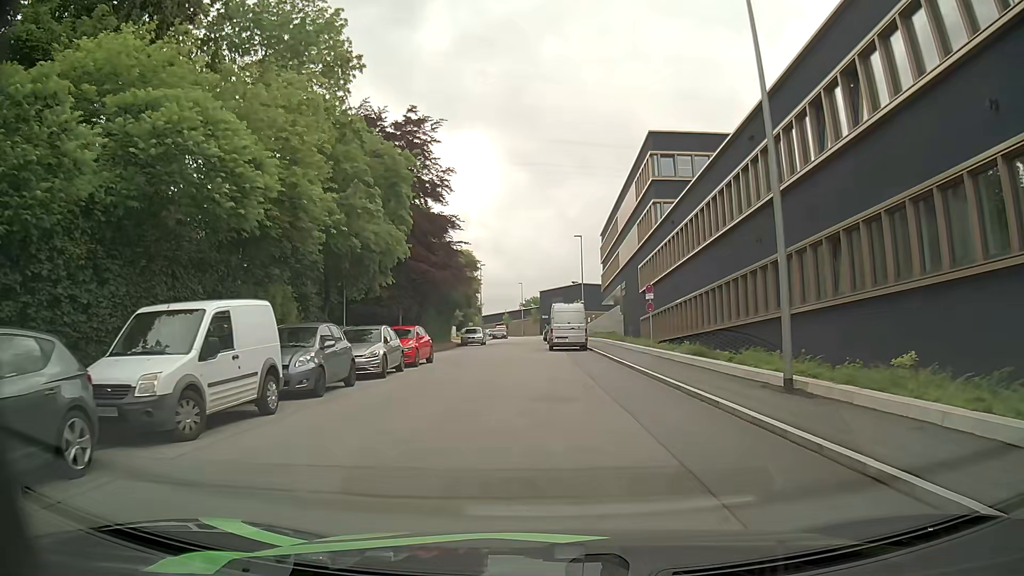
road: residential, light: Day
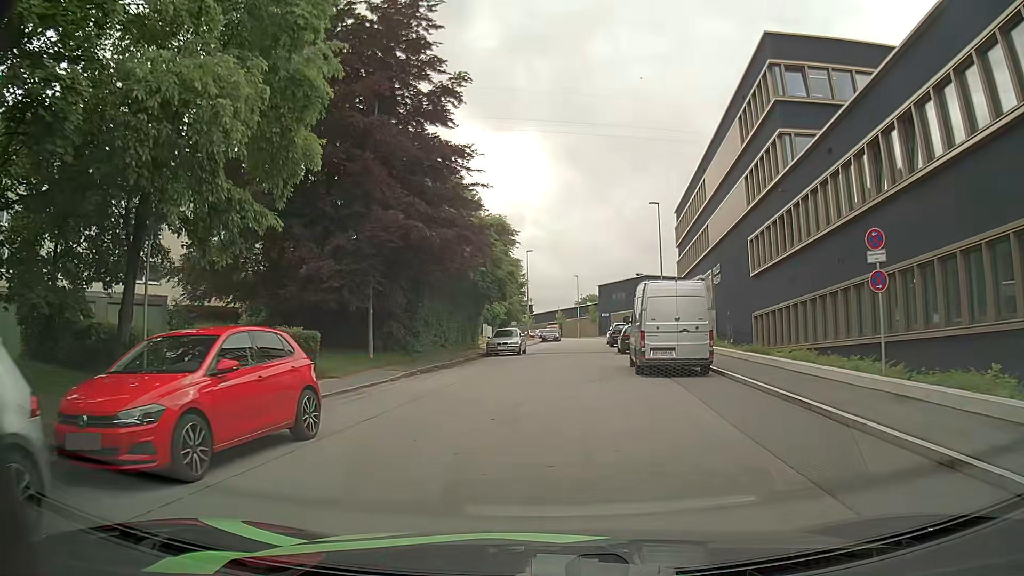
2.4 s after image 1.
(-0.5, +17.7) m; -5°
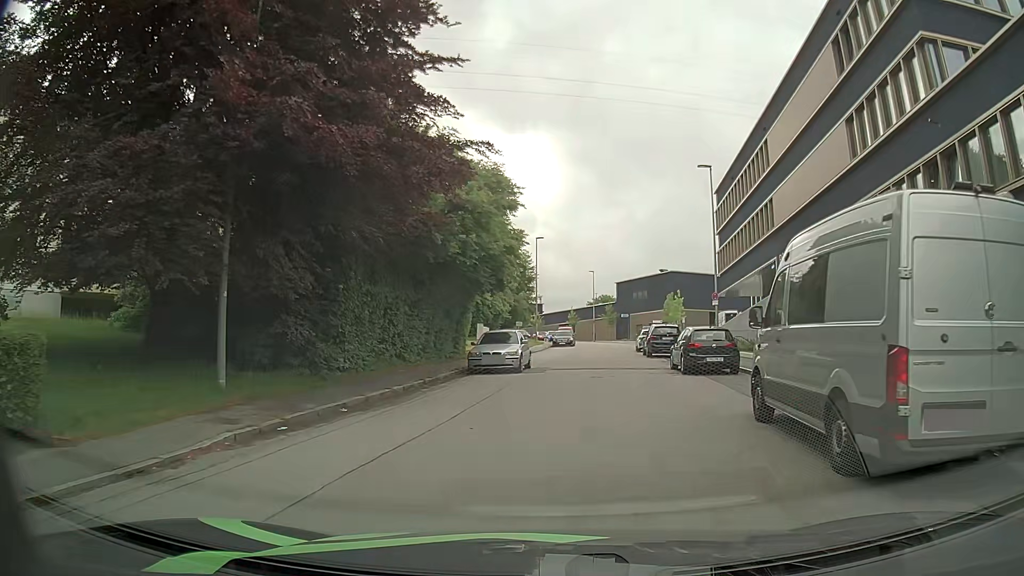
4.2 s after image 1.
(-0.1, +12.5) m; -1°
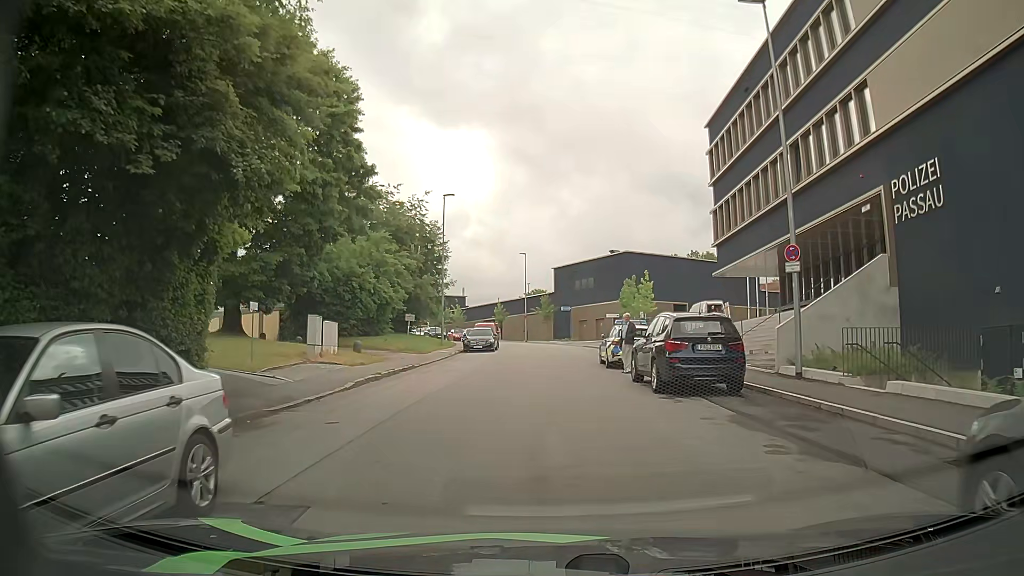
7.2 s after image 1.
(+1.4, +19.9) m; +6°
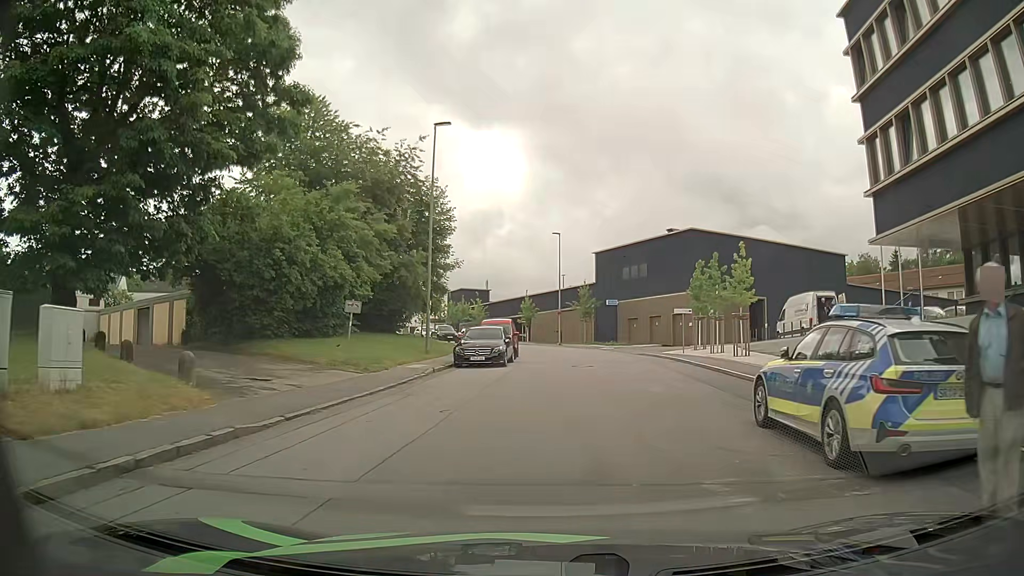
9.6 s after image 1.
(-0.5, +16.4) m; -3°
